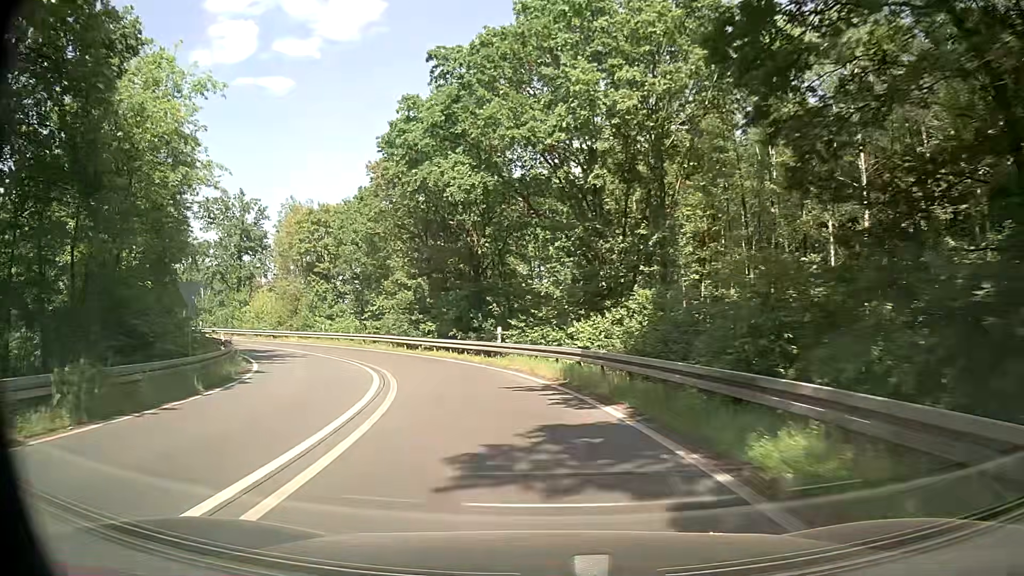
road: trunk_link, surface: asphalt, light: Day
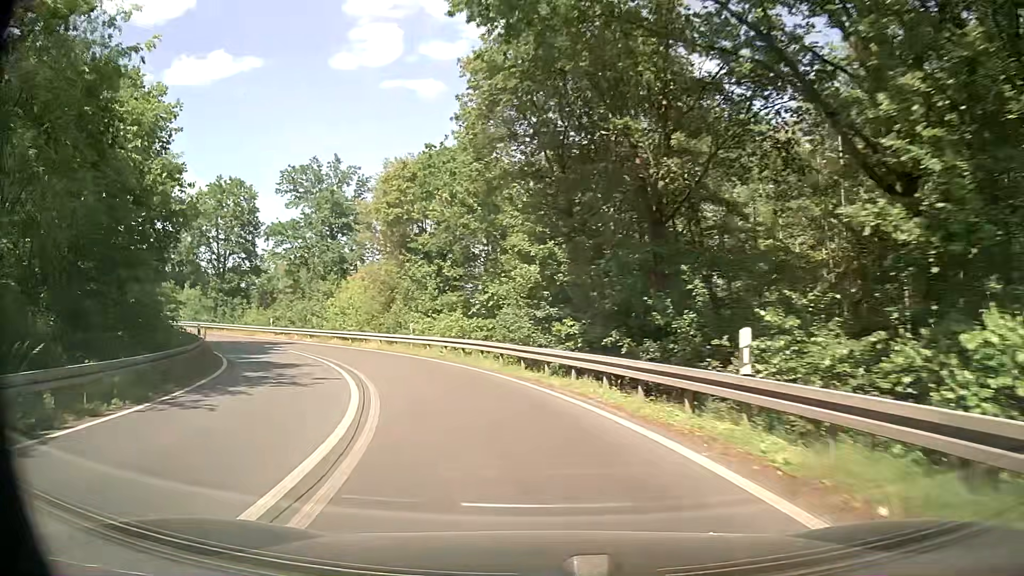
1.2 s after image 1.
(-1.8, +16.5) m; -13°
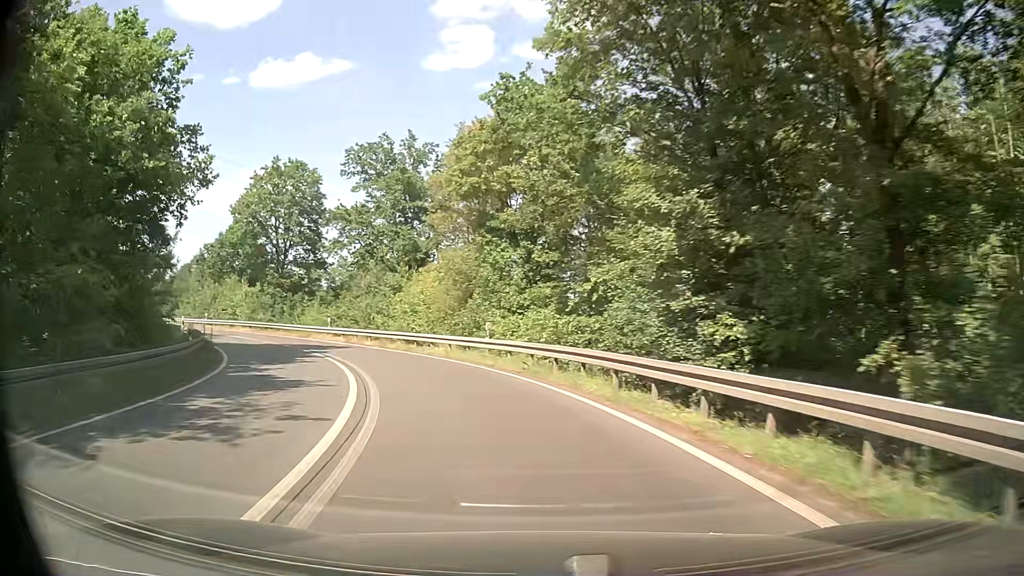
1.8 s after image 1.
(-0.6, +8.0) m; -8°
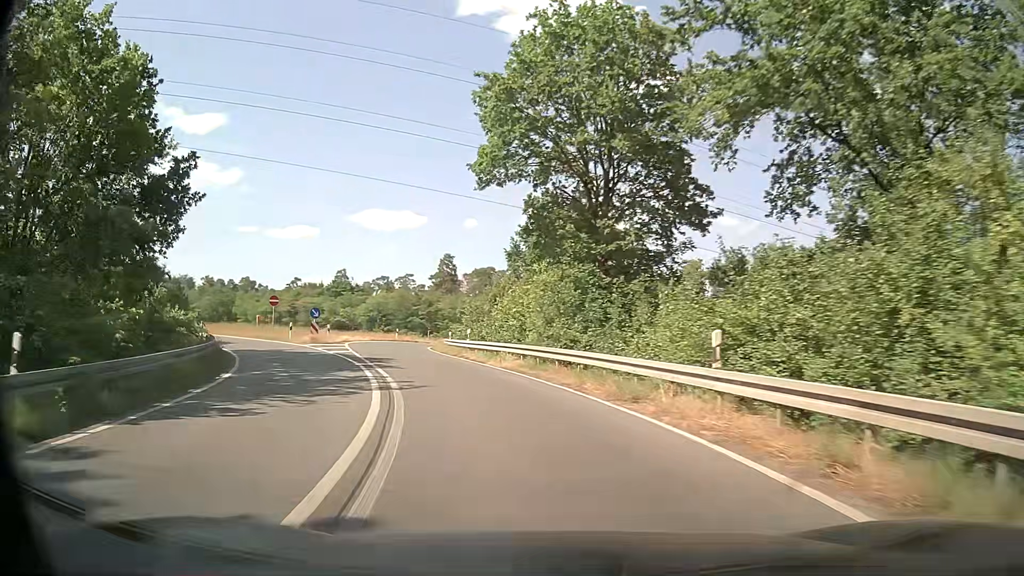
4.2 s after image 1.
(-9.2, +30.2) m; -33°
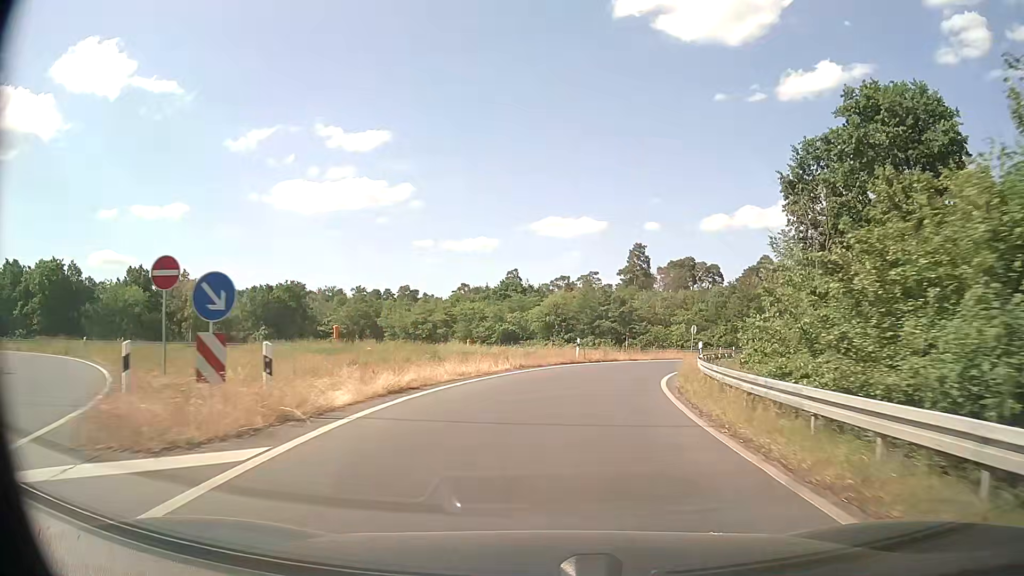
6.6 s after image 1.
(-6.5, +32.3) m; -16°
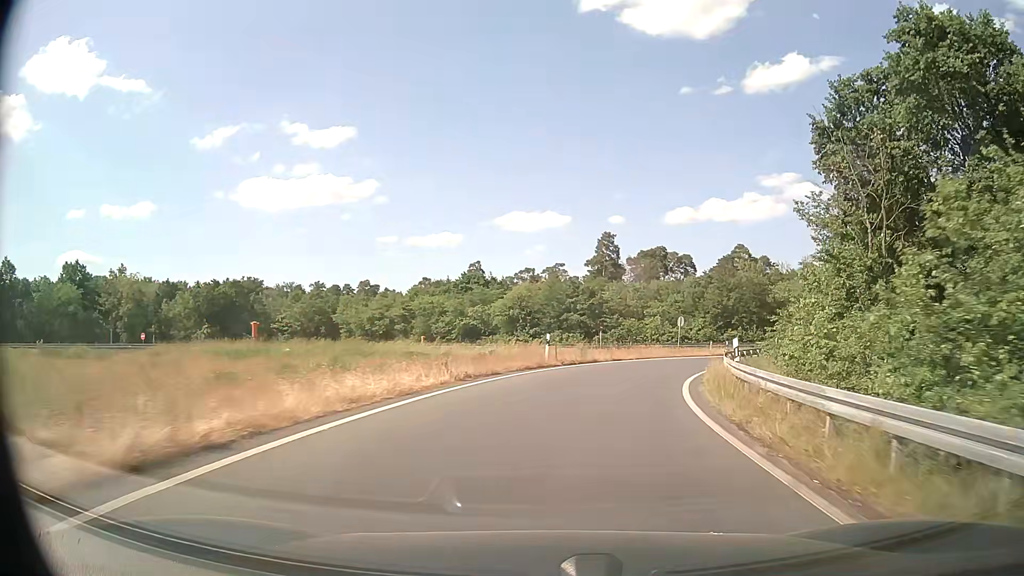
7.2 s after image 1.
(+0.2, +8.5) m; +3°
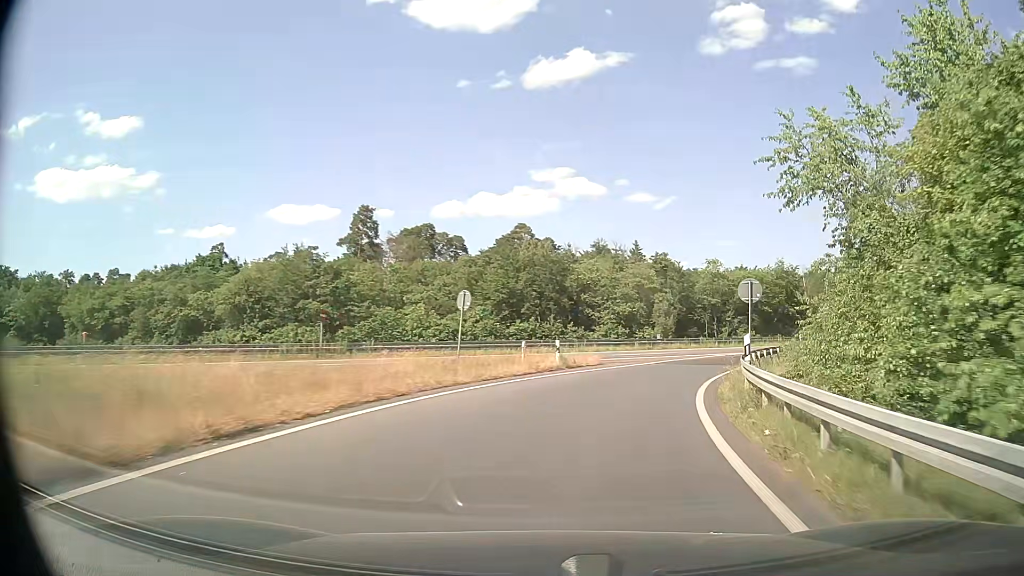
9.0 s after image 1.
(+4.1, +25.7) m; +19°
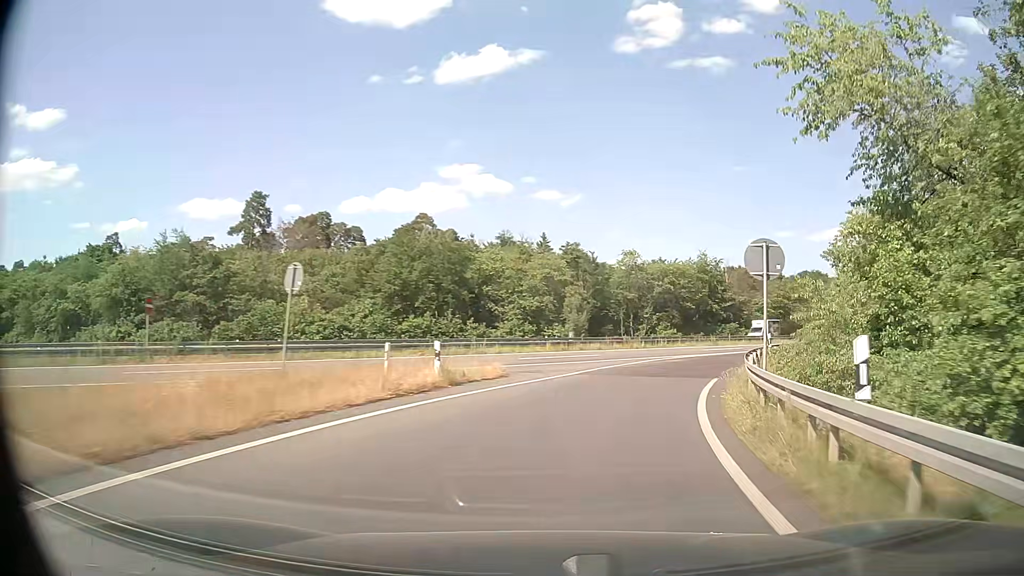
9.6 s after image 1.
(+0.6, +9.0) m; +8°
(+1, +10) (+3, +20) (+7, +29) (+12, +37) (+19, +45) (+25, +53) (+32, +60) (+39, +67) (+45, +75) (+52, +82) m
